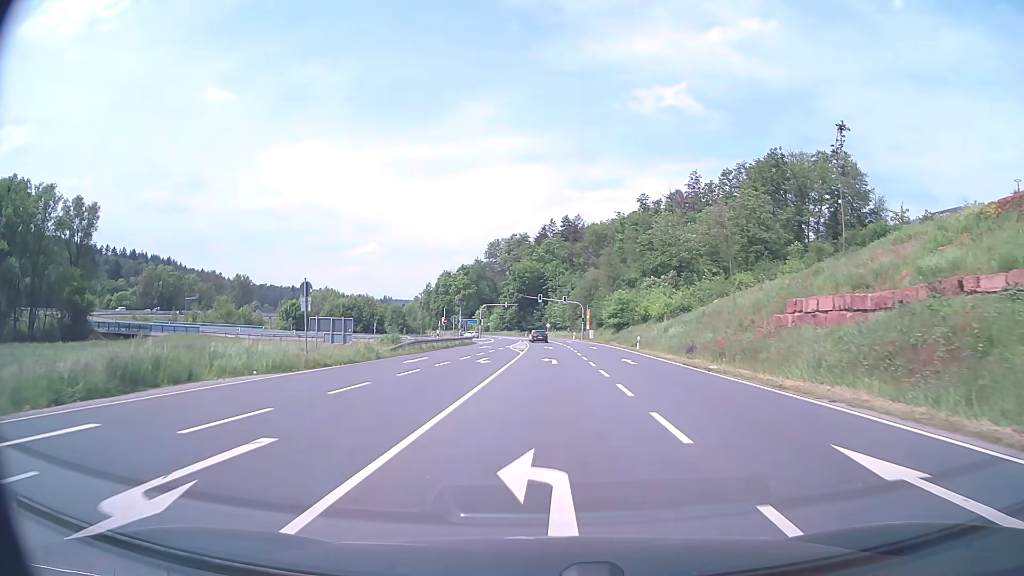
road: secondary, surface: asphalt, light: Day
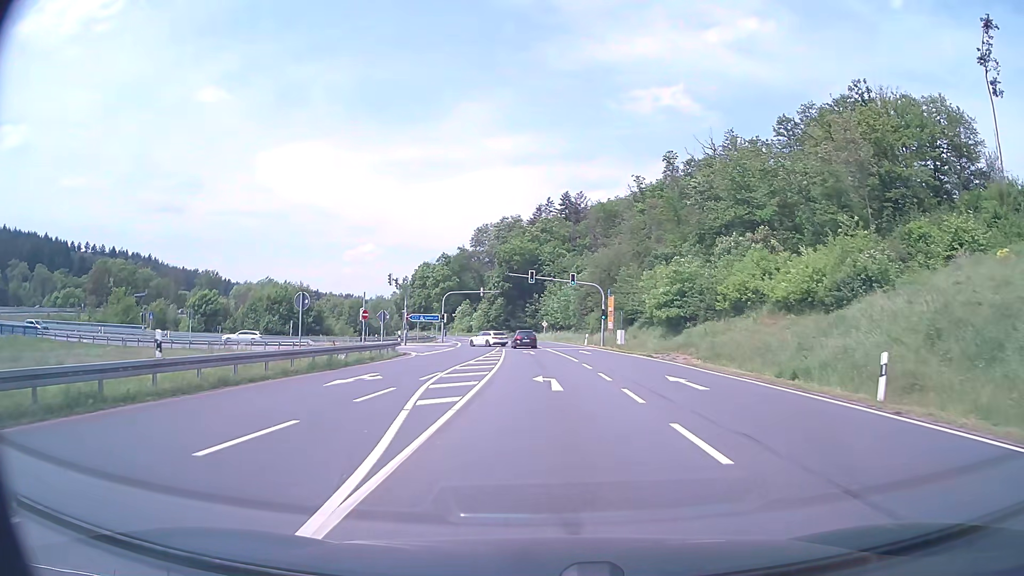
(+0.3, +37.1) m; 0°
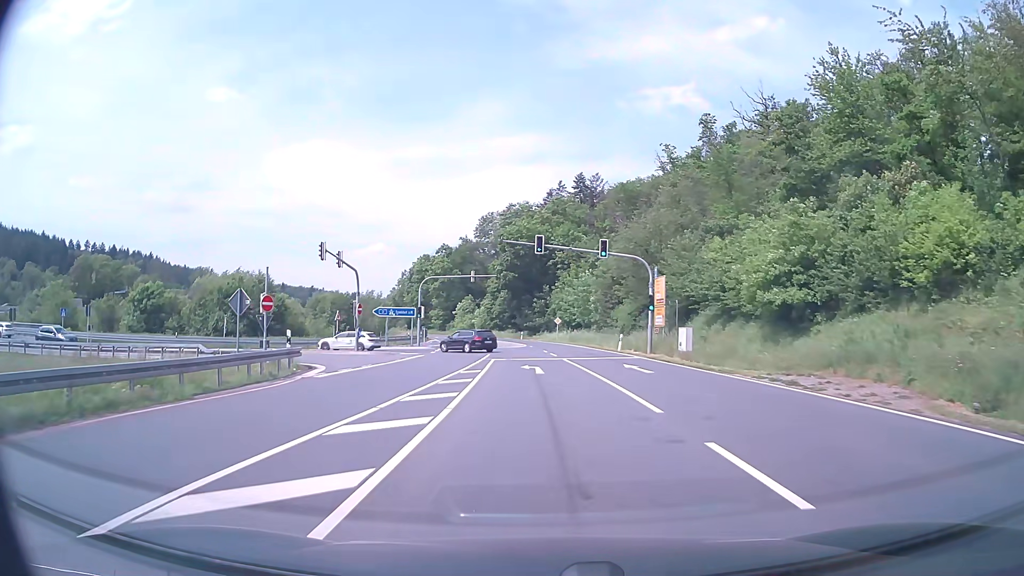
(-0.2, +19.7) m; -1°
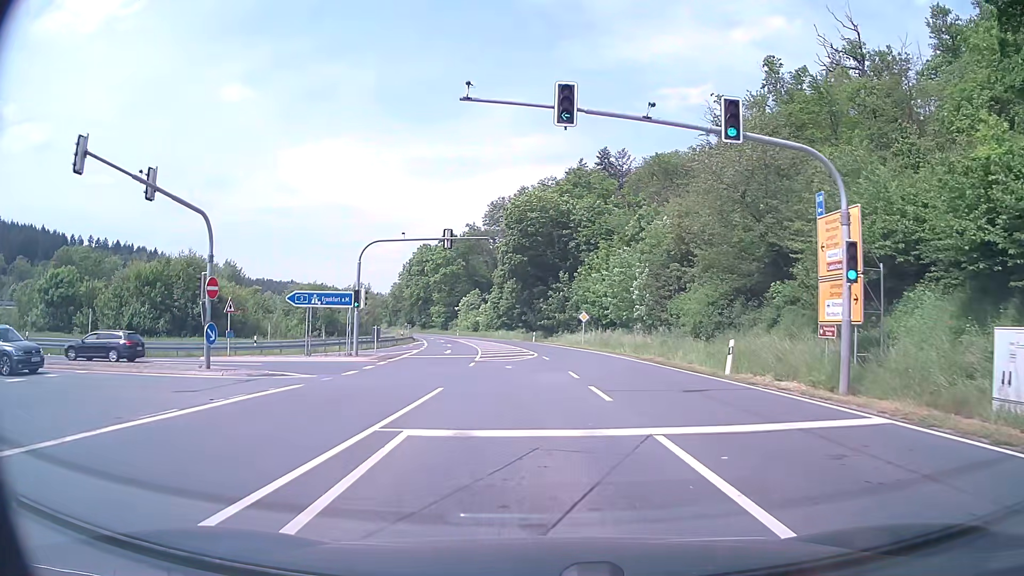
(-0.3, +21.9) m; -2°
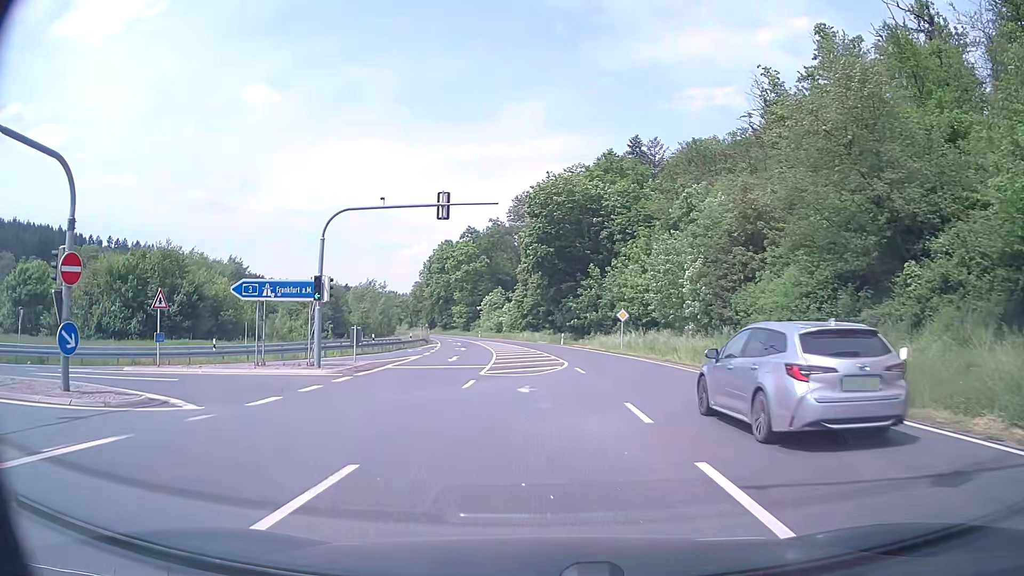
(0.0, +8.9) m; -1°
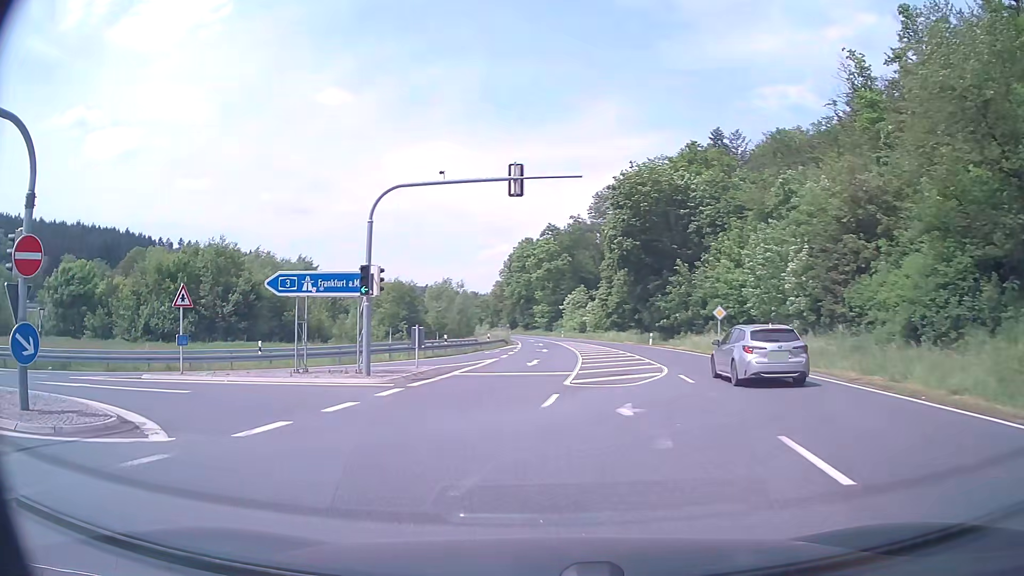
(-0.2, +4.1) m; -7°
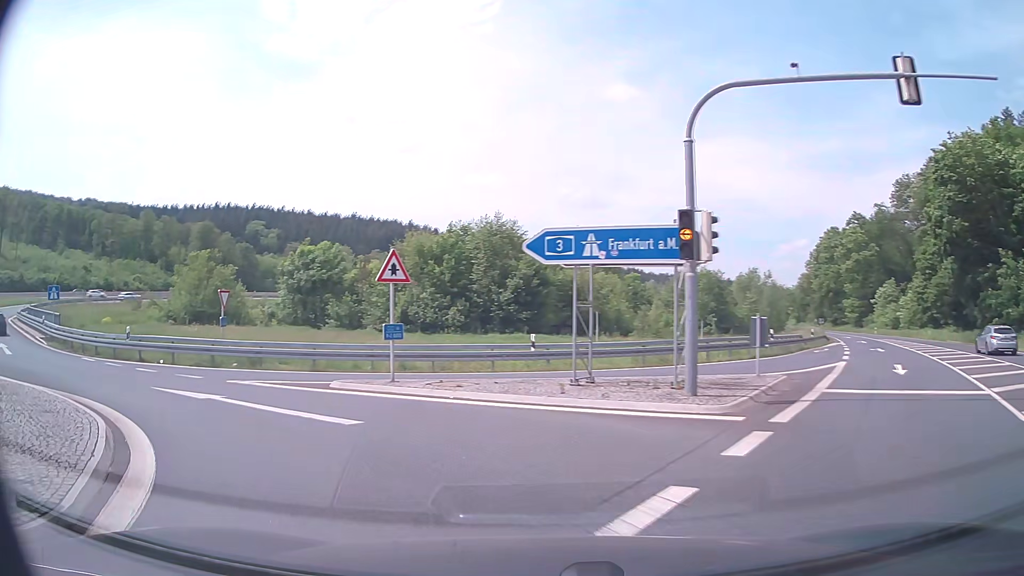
(-1.7, +7.8) m; -25°
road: motorway_link
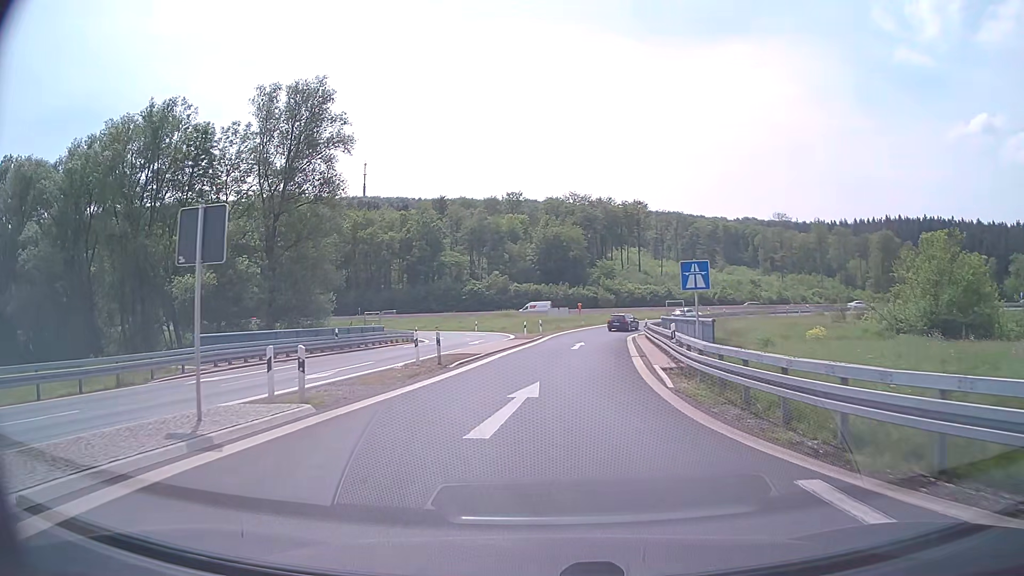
(-13.7, +17.5) m; -59°
(0, +10) (0, +20) (0, +30) (+2, +40) (+3, +50) (+7, +59) (+11, +68) (+17, +76) (+25, +83) (+34, +87) m
